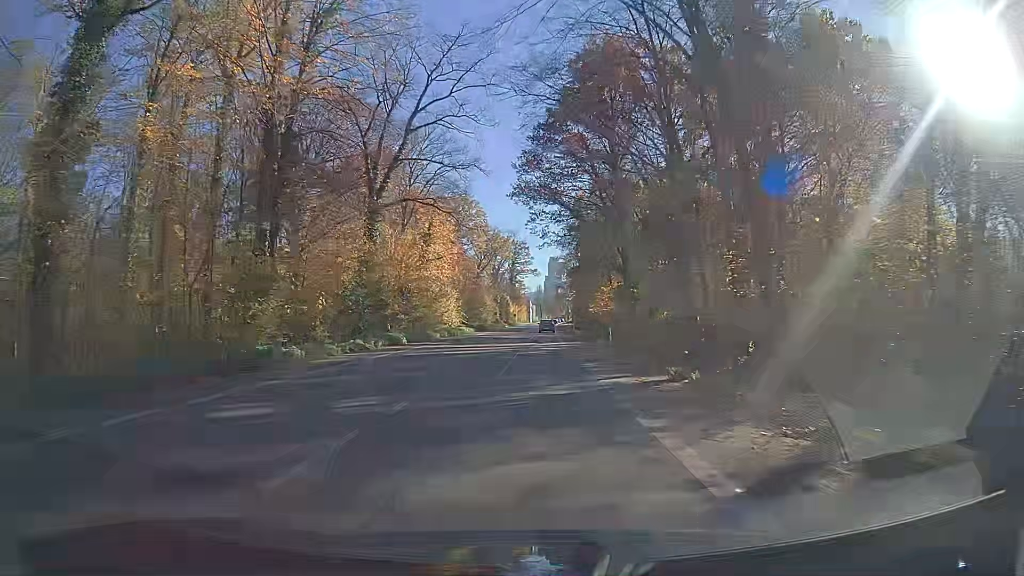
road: secondary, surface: asphalt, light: Day
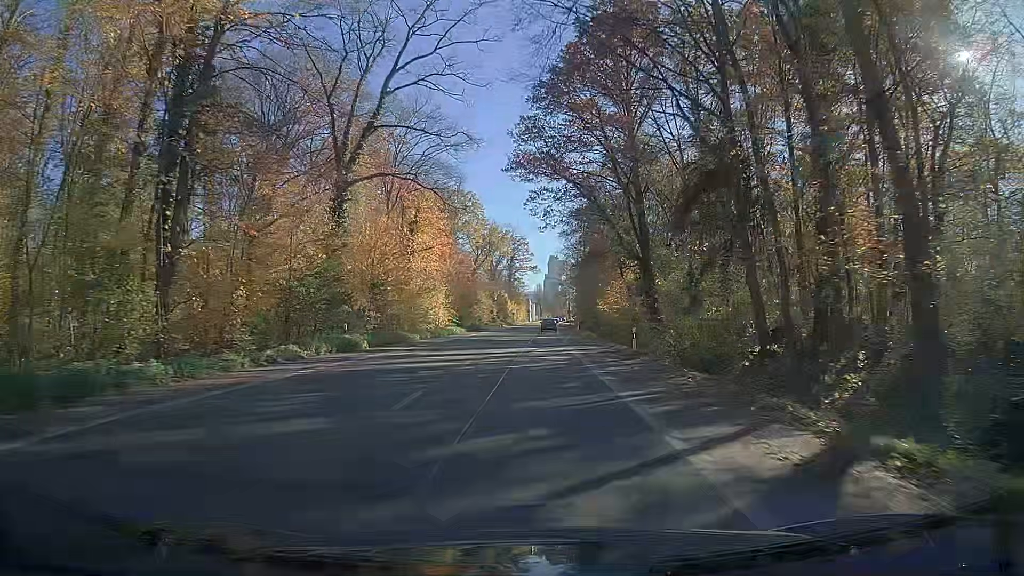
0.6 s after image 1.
(0.0, +8.9) m; 0°
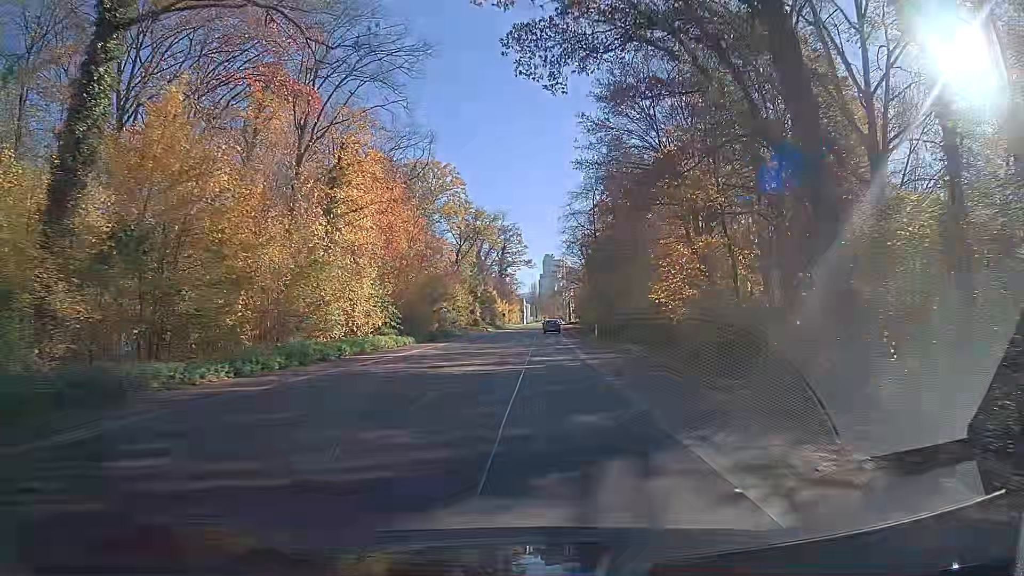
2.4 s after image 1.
(+0.1, +26.6) m; +1°
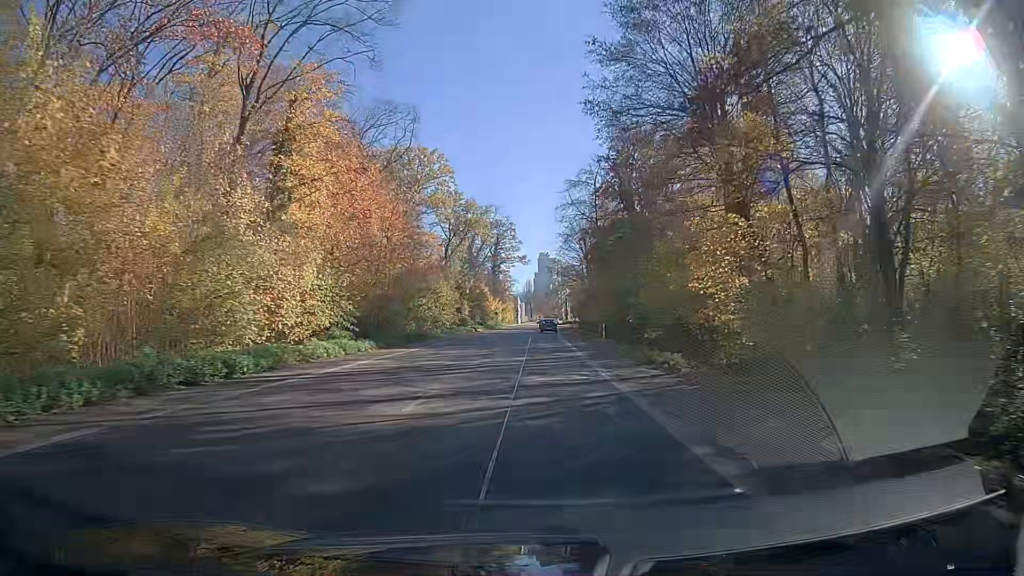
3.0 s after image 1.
(+0.1, +8.9) m; +1°
(0, +10) (0, +20) (0, +30) (0, +40) (0, +50) (+1, +60) (+1, +70) (+1, +80) (+1, +90) (+1, +100) m
